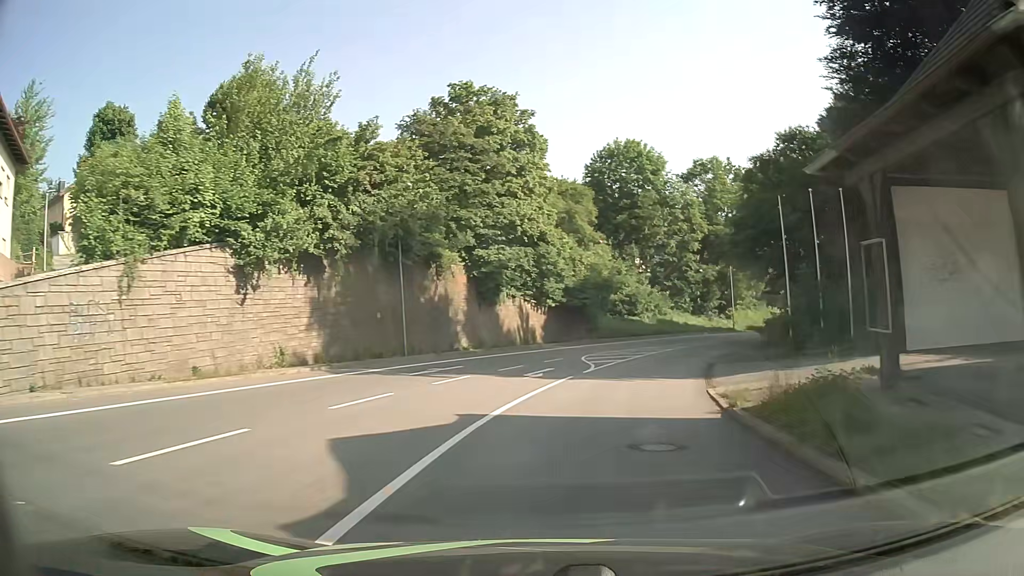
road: primary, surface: asphalt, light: Day
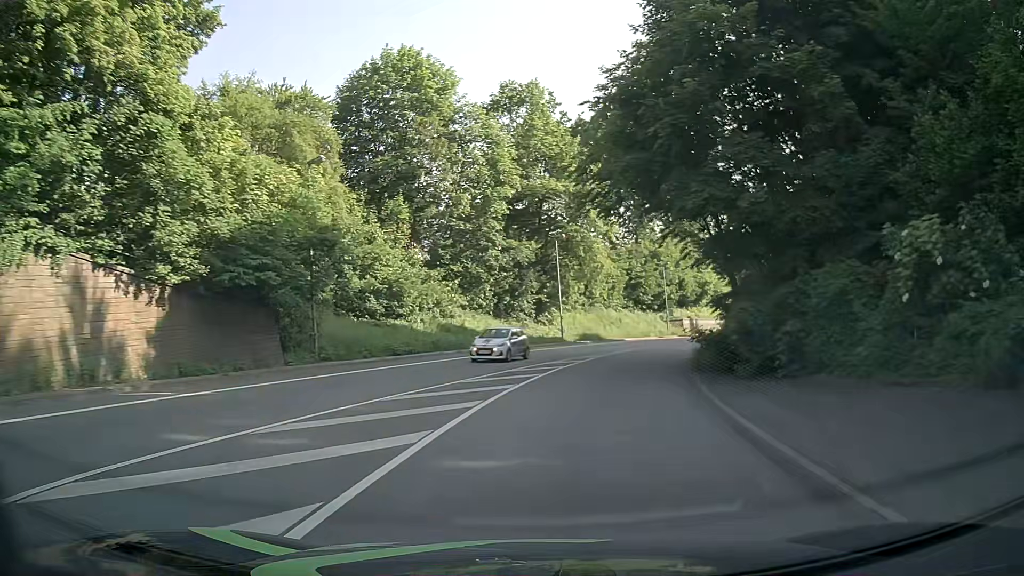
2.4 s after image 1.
(+5.0, +29.8) m; +18°
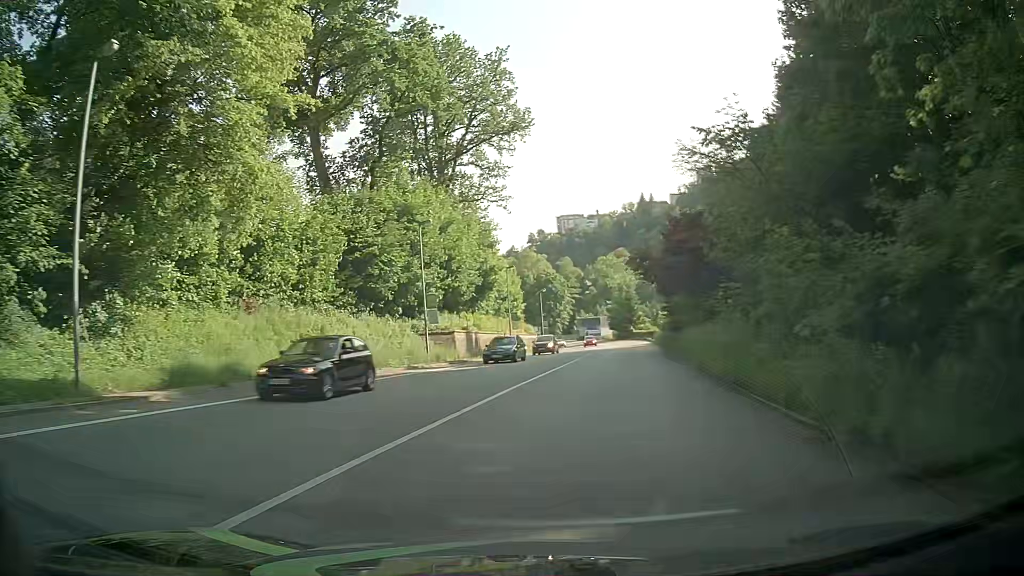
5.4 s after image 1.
(+6.6, +37.3) m; +20°
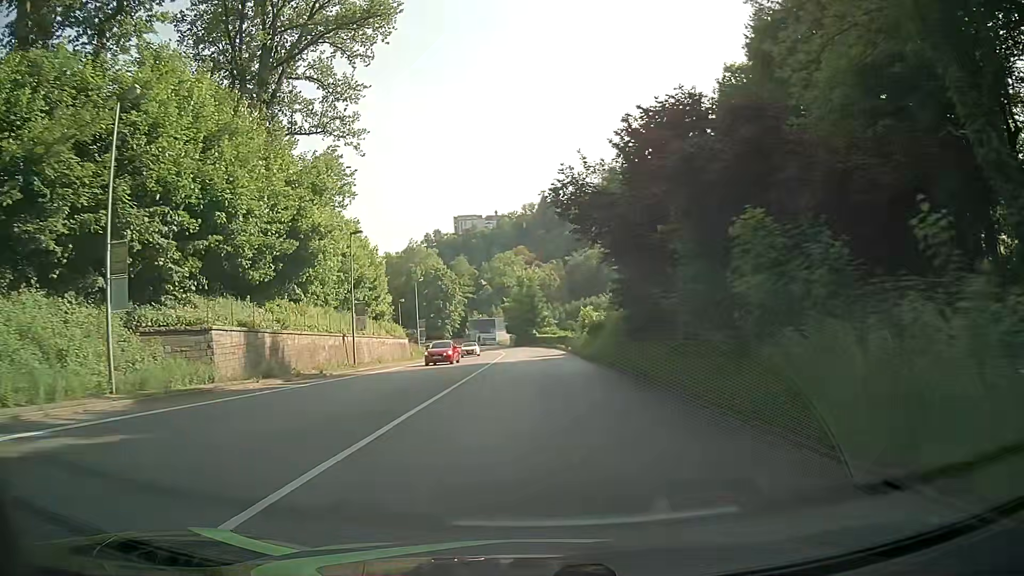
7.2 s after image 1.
(+2.4, +22.7) m; +10°
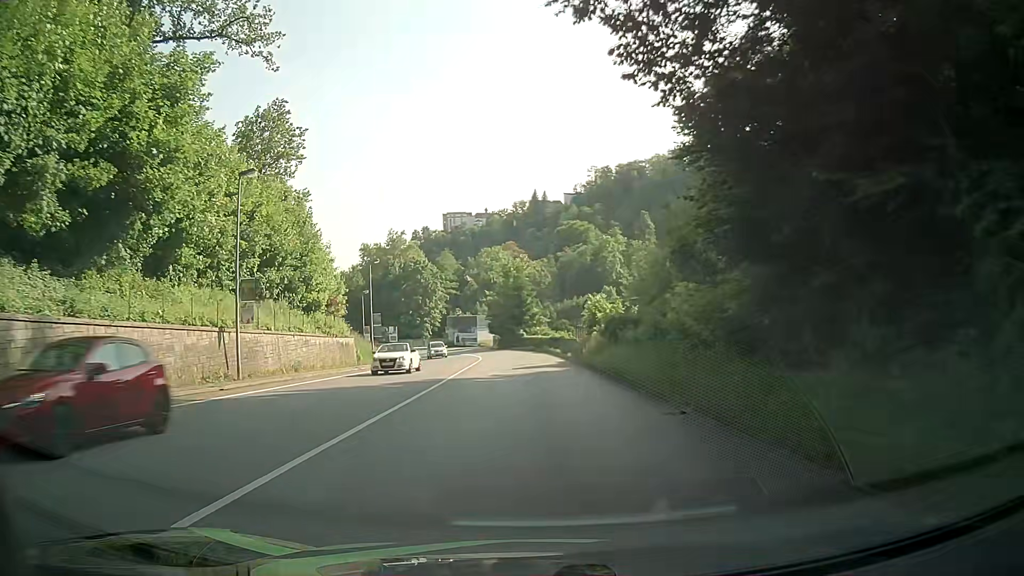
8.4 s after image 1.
(+0.1, +15.3) m; +1°
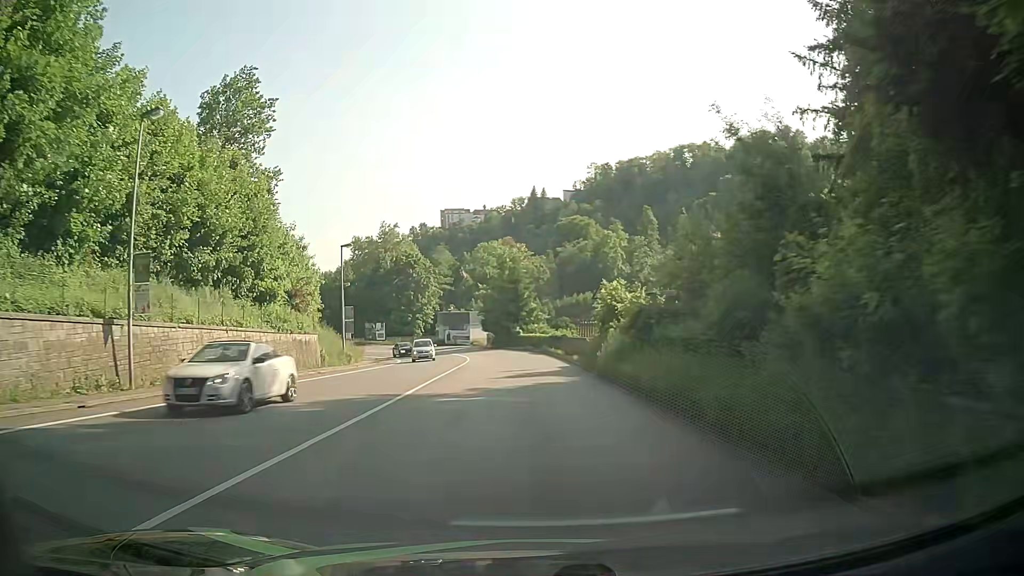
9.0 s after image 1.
(0.0, +7.7) m; 0°
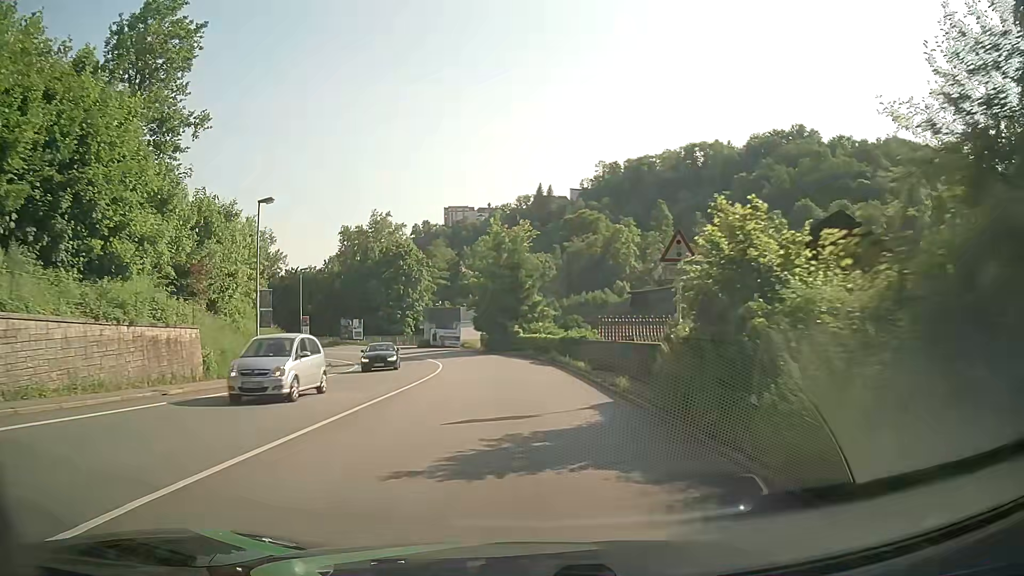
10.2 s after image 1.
(0.0, +15.4) m; 0°
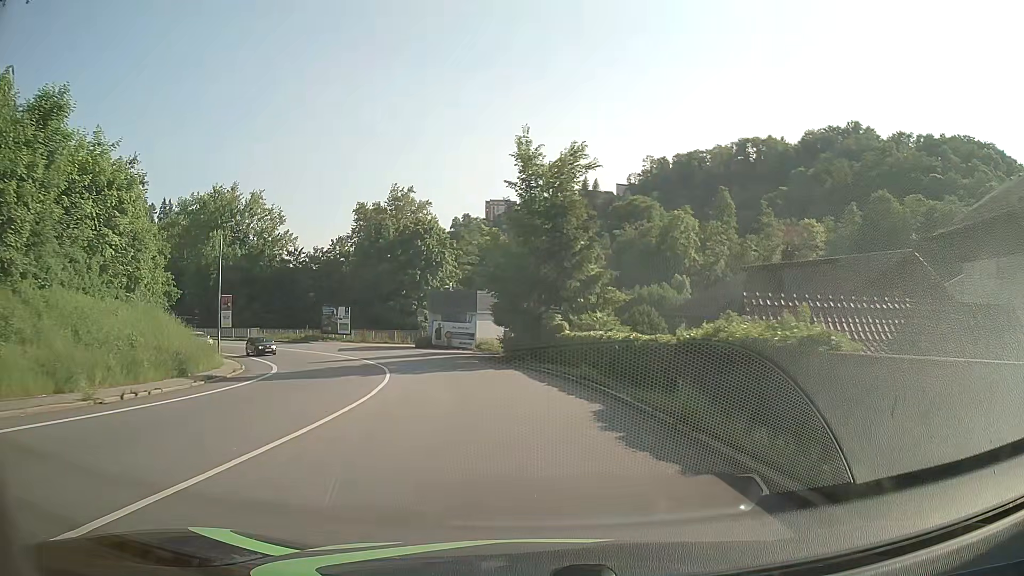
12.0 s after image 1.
(-0.5, +22.9) m; -3°
(0, +10) (-1, +20) (-4, +30) (-7, +39) (-12, +48) (-18, +55) (-26, +62) (-34, +68) (-43, +72) (-52, +76) m
